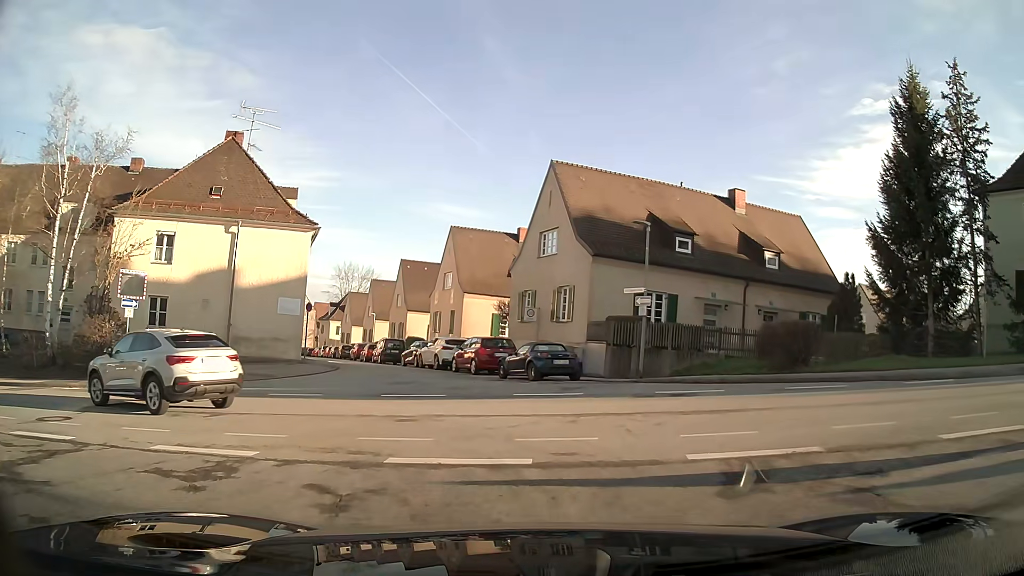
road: residential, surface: asphalt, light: Day
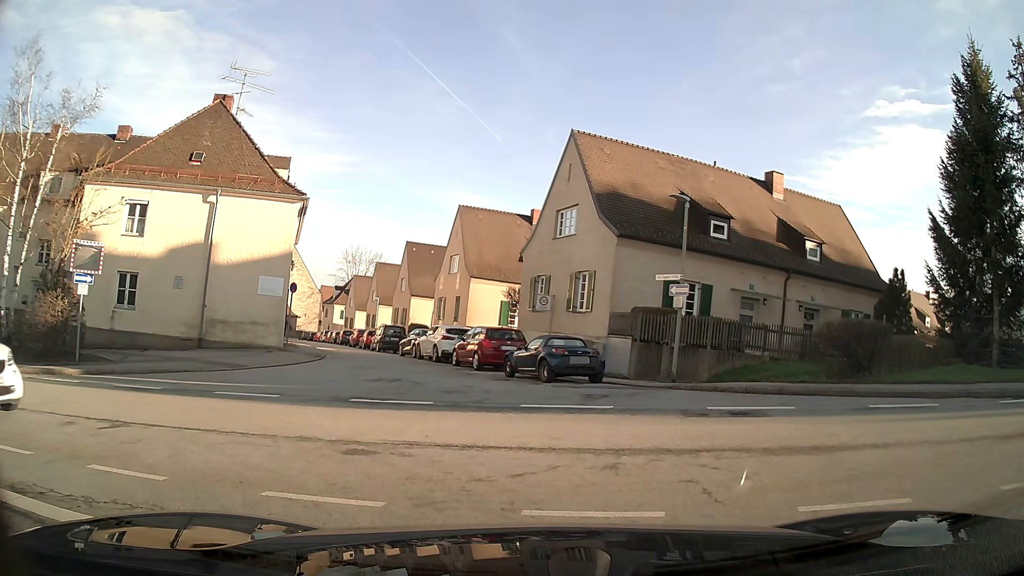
(0.0, +3.3) m; -1°
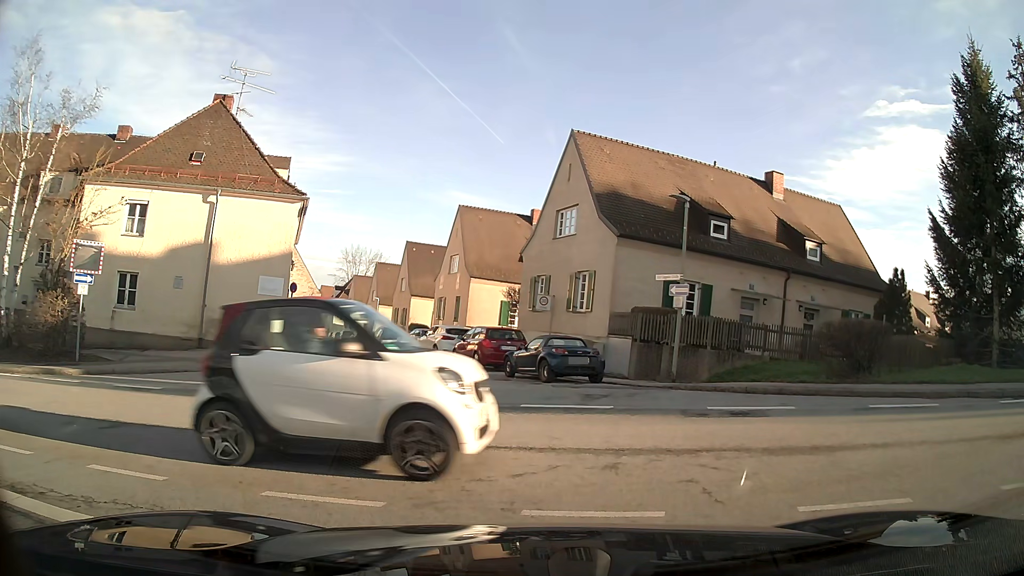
(0.0, 0.0) m; 0°
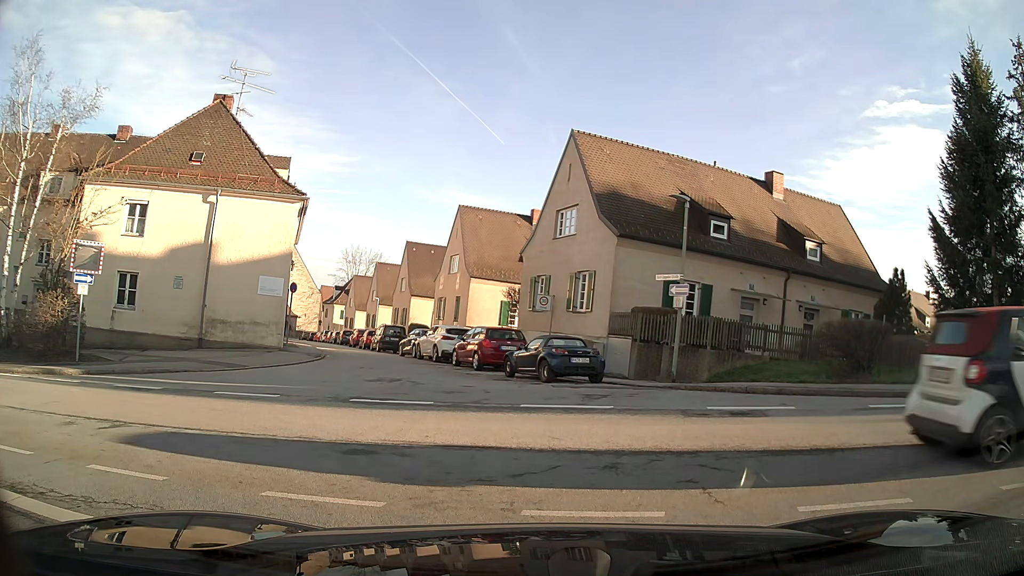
(0.0, 0.0) m; 0°
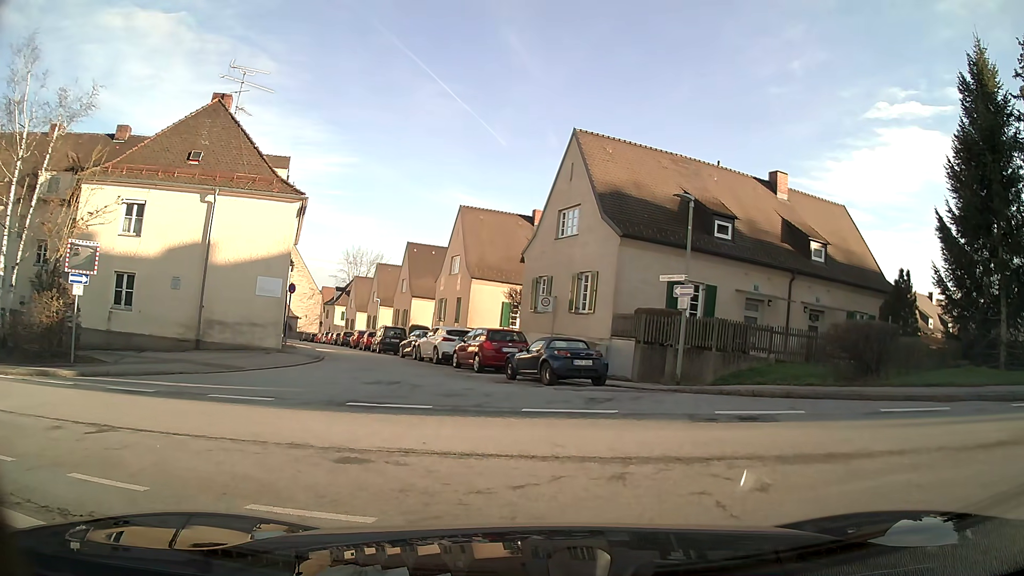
(0.0, +0.4) m; 0°
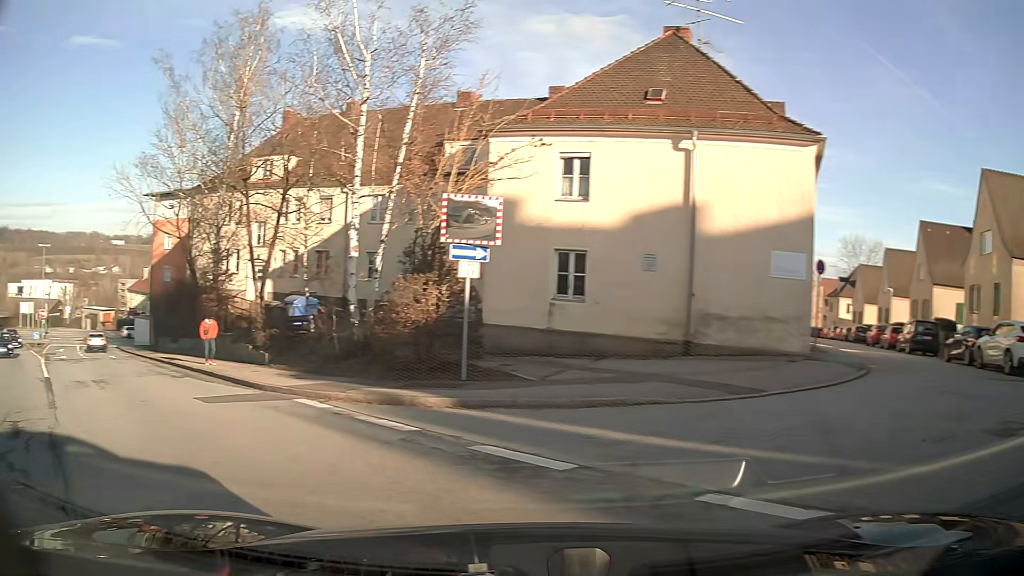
(-3.4, +7.7) m; -49°
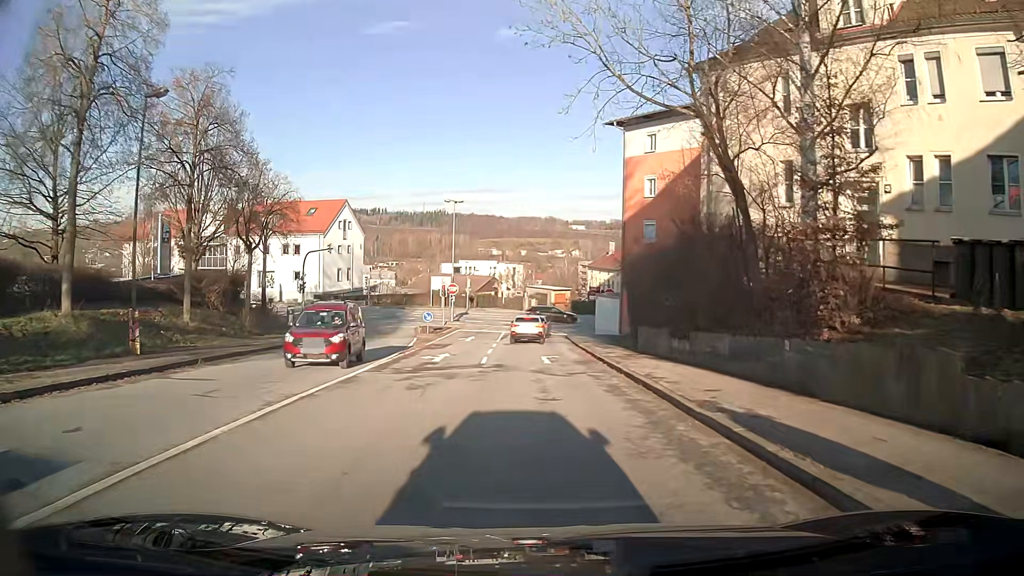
(-8.8, +18.3) m; -33°
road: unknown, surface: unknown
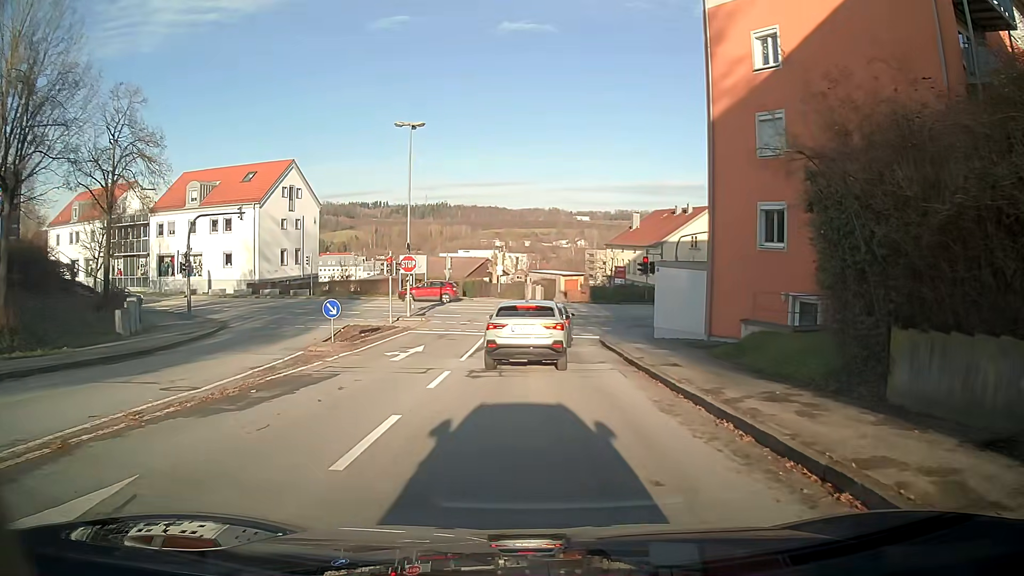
(-0.1, +20.8) m; -1°
(0, +10) (0, +20) (+1, +30) (+6, +38) (+15, +42) (+25, +44) (+35, +46) (+45, +48) (+54, +52) (+63, +56) m
